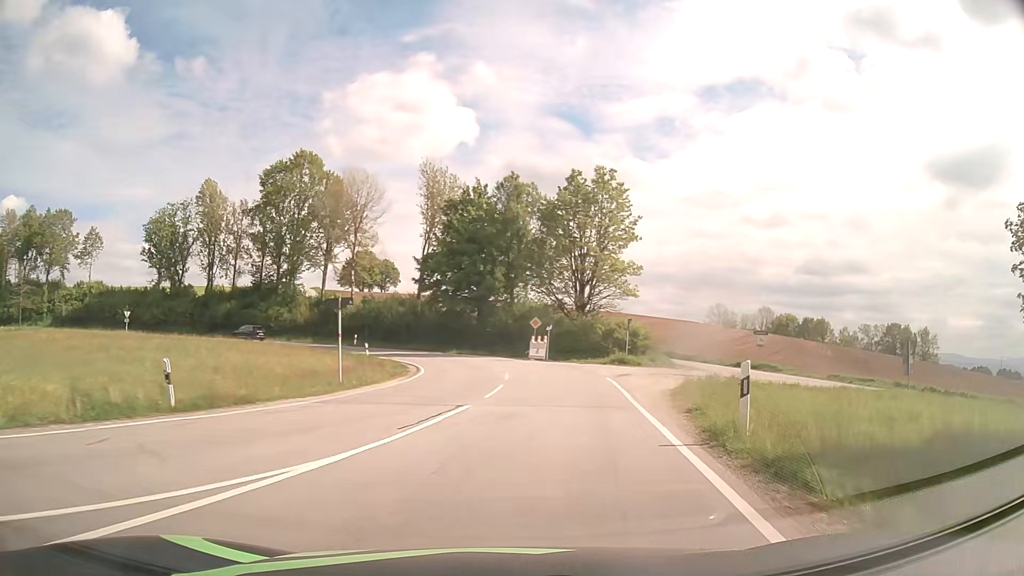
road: tertiary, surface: asphalt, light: Day
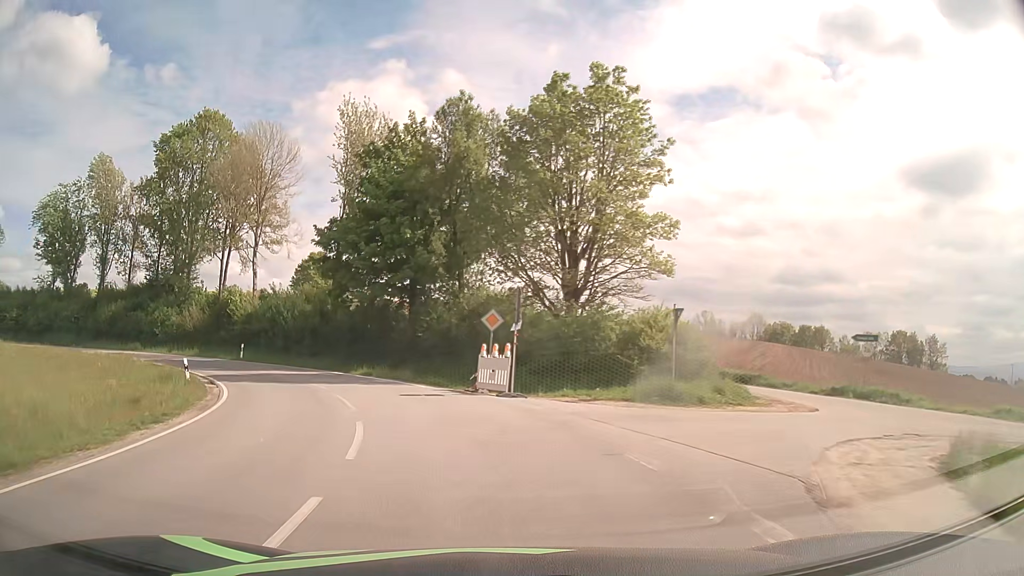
(+1.9, +20.0) m; +4°
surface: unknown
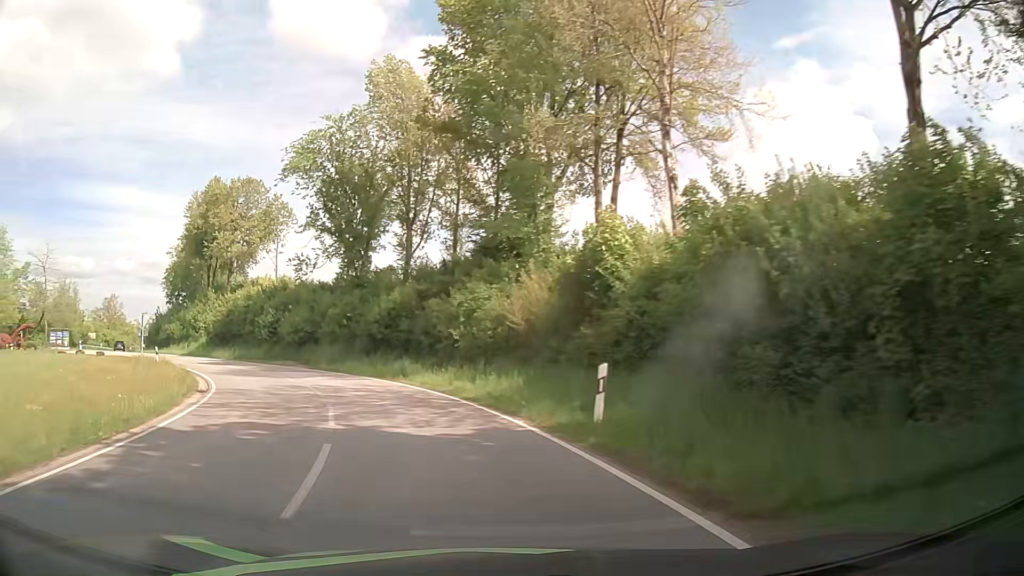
(-10.2, +32.5) m; -38°
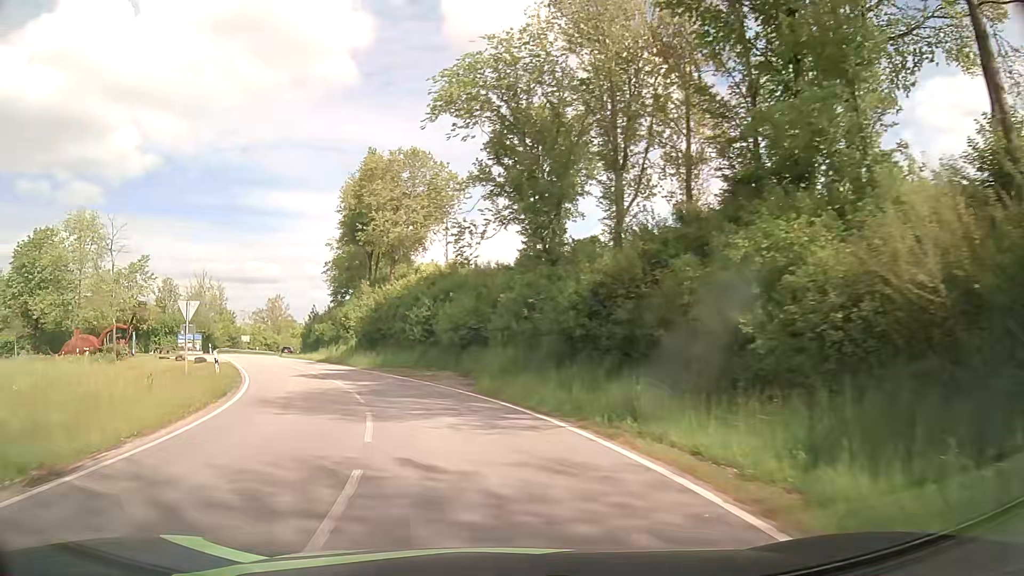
(-2.3, +14.5) m; -17°
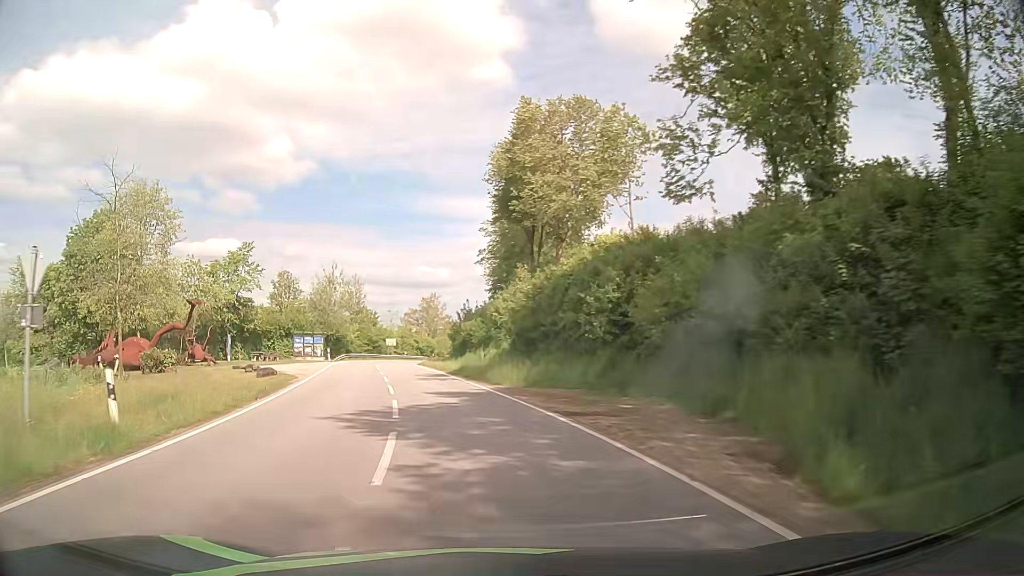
(-2.0, +15.3) m; -15°
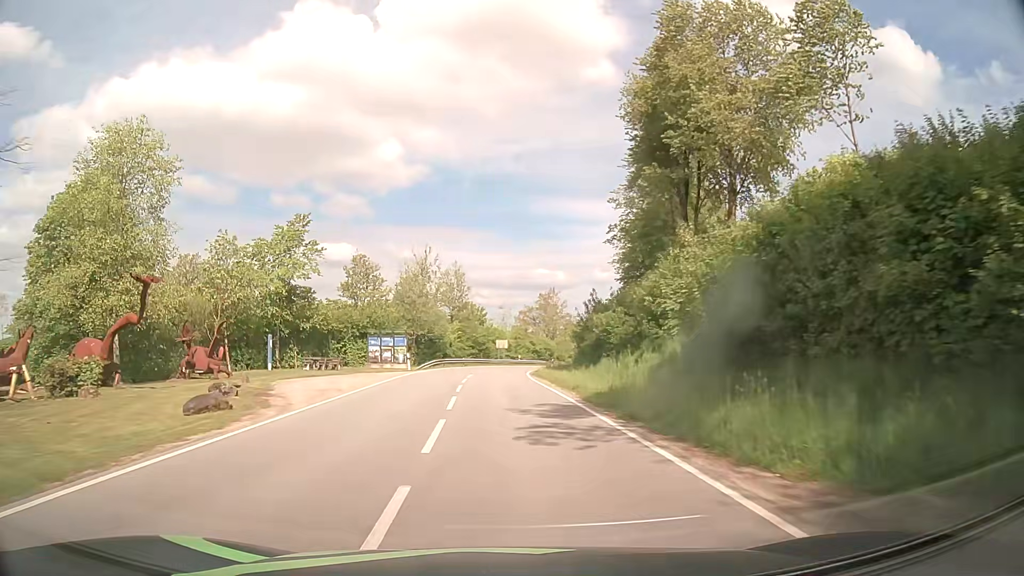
(-1.6, +16.4) m; -11°
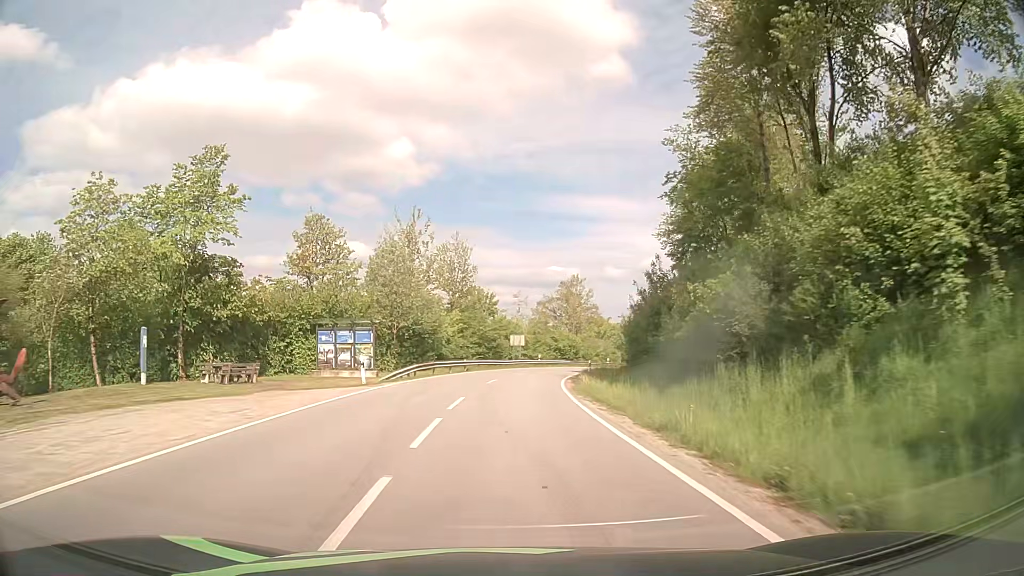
(-0.3, +17.8) m; -1°
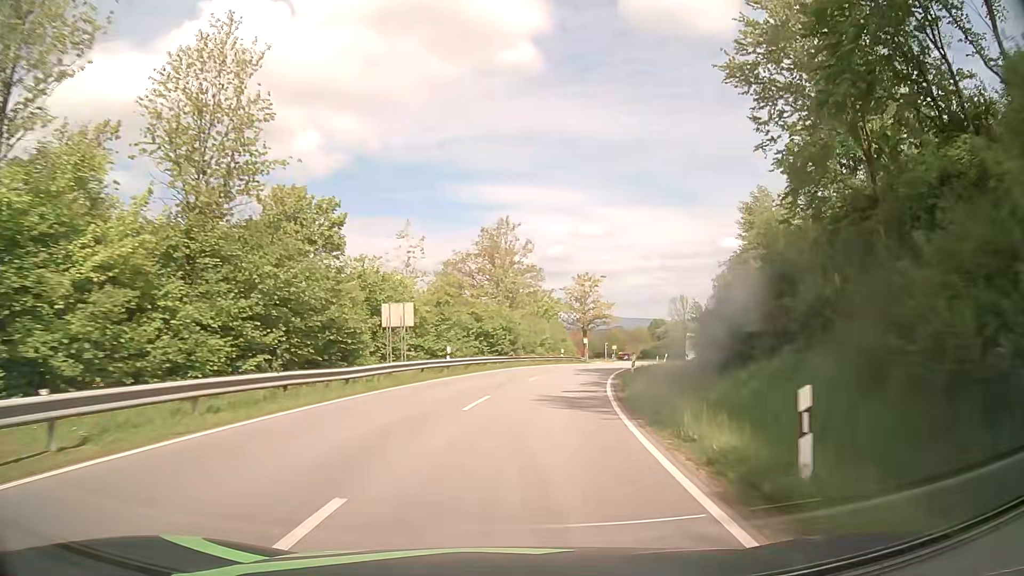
(+1.4, +38.1) m; +7°
(0, +10) (+1, +20) (+3, +30) (+5, +40) (+8, +49) (+11, +59) (+14, +68) (+18, +77) (+21, +87) (+24, +96) m
